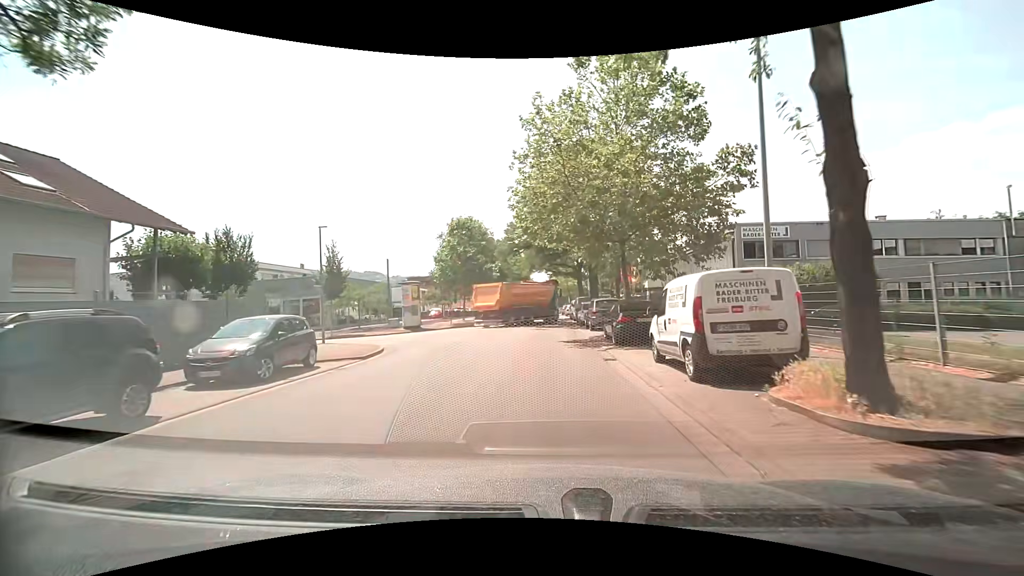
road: unclassified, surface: asphalt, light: Day
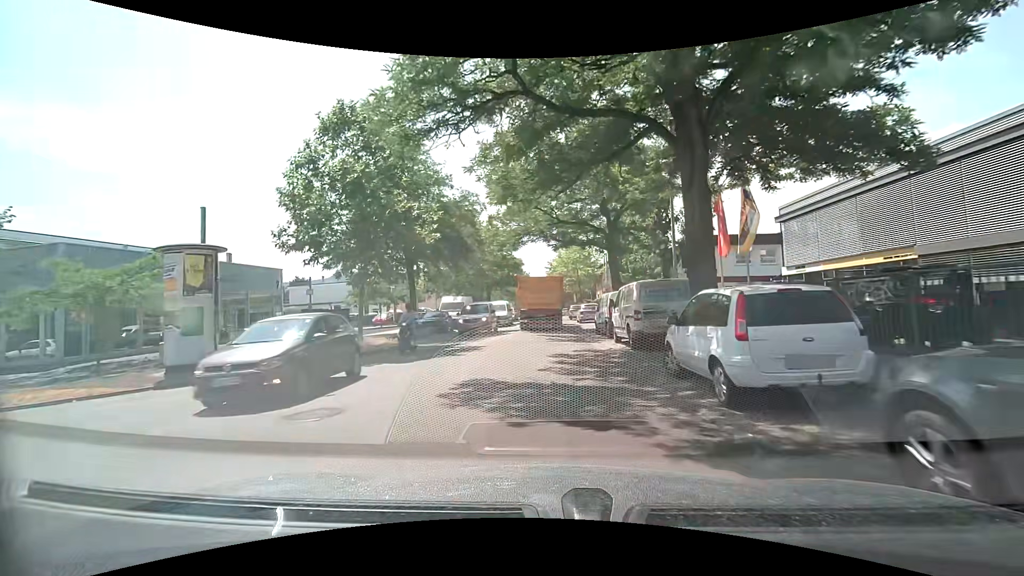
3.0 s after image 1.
(-0.1, +25.4) m; -1°
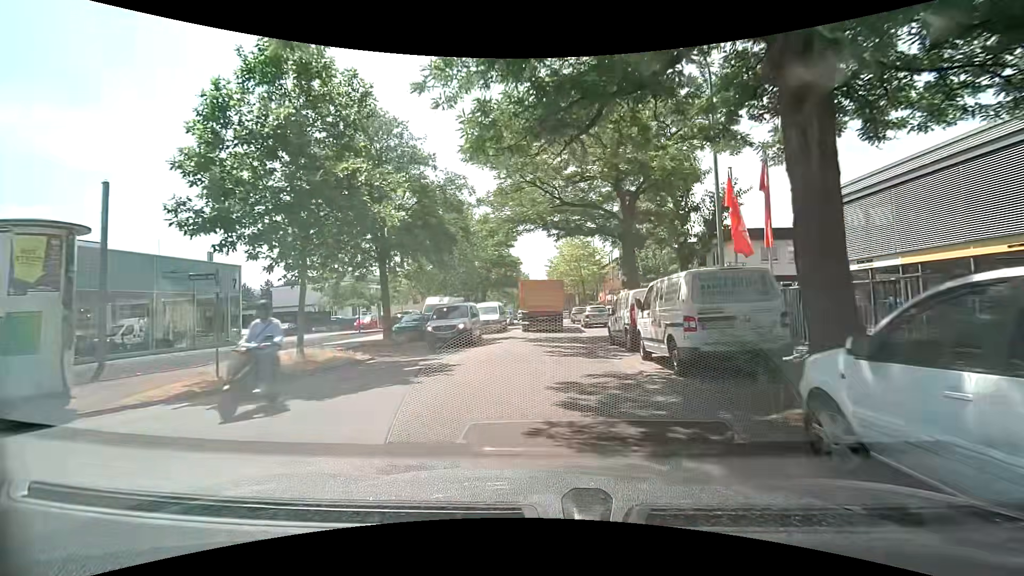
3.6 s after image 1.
(+0.1, +5.0) m; +1°
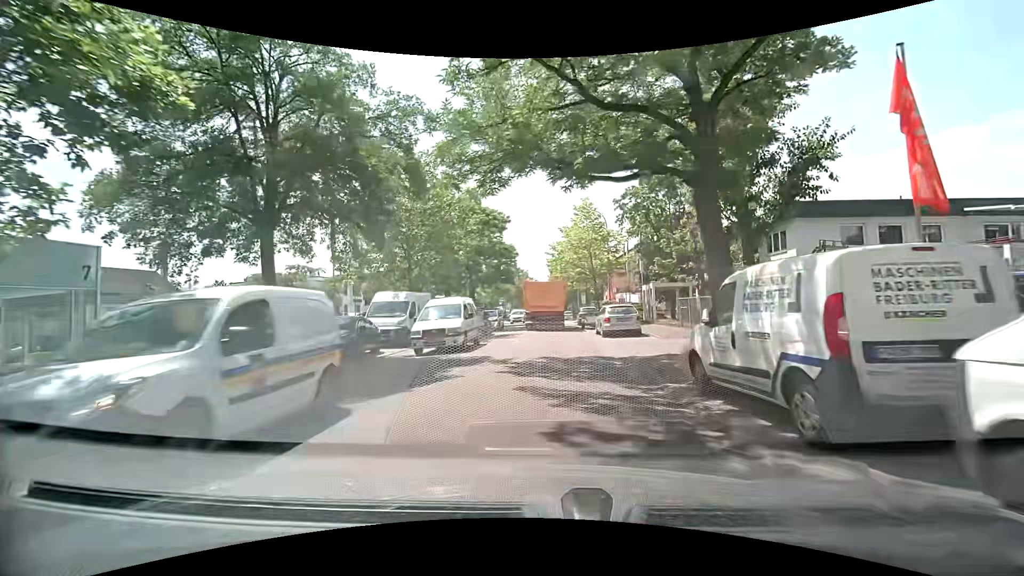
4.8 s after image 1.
(0.0, +10.1) m; 0°
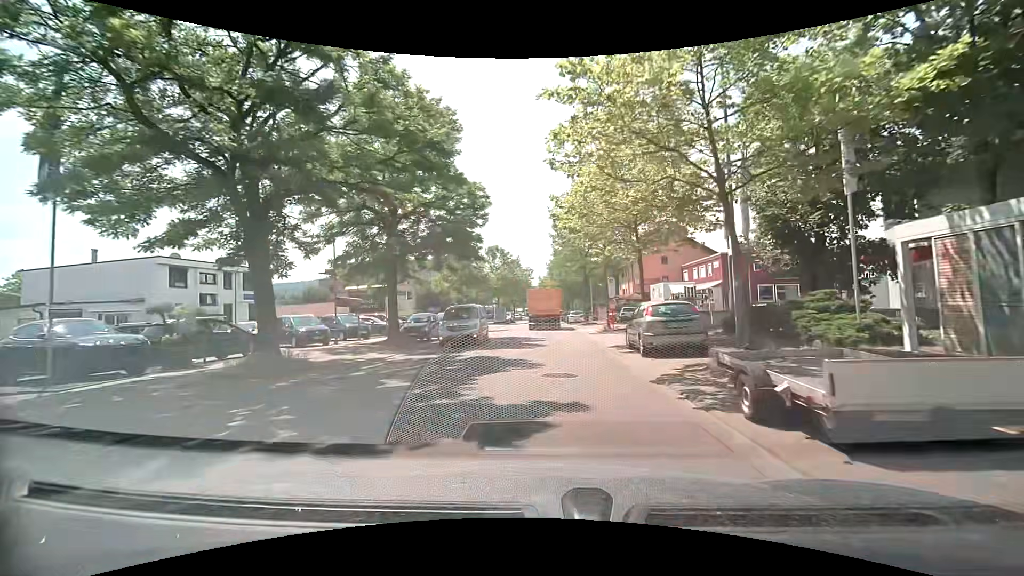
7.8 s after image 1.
(+0.1, +26.3) m; 0°
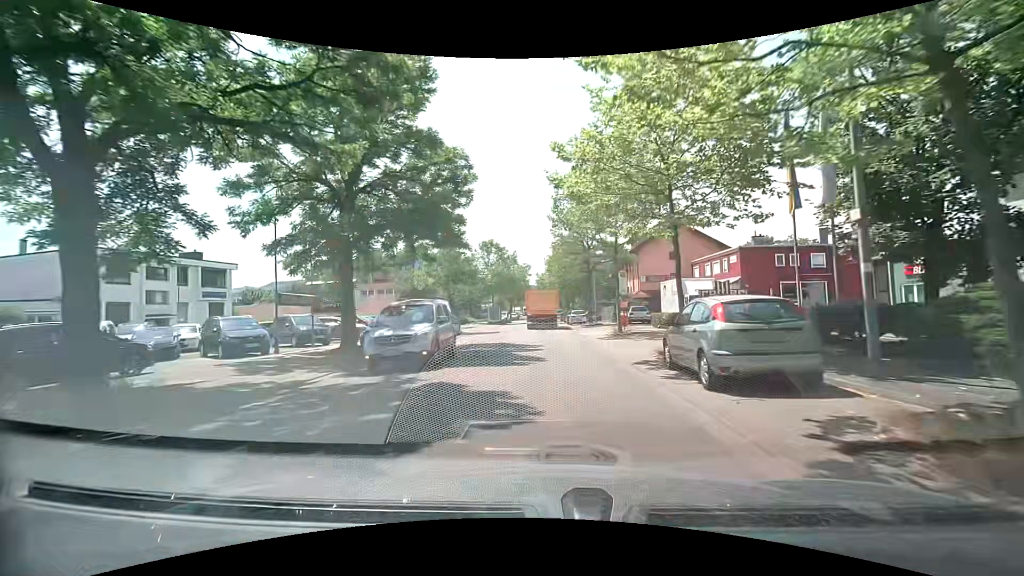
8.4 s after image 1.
(0.0, +5.5) m; 0°
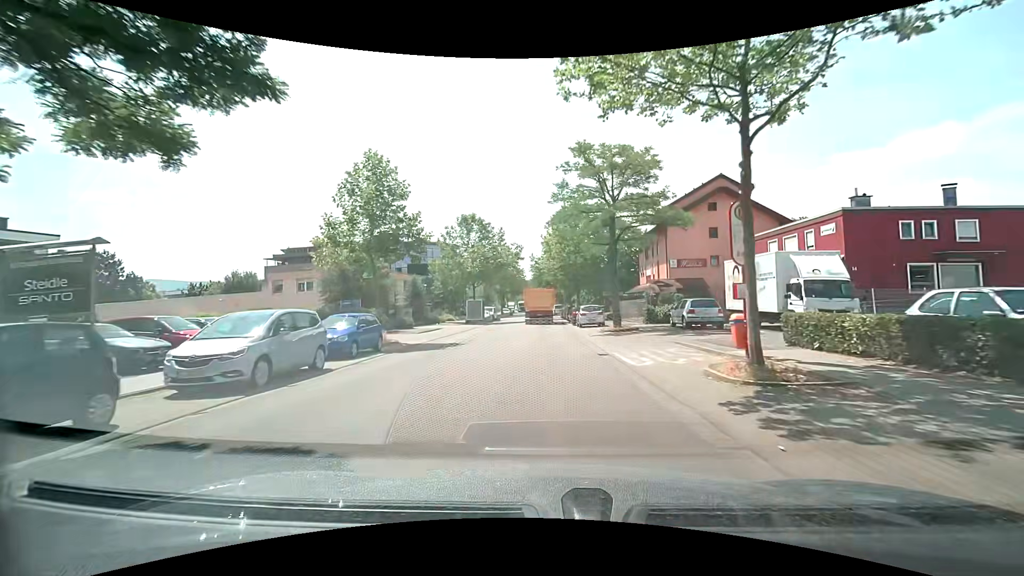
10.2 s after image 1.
(-0.1, +16.9) m; 0°
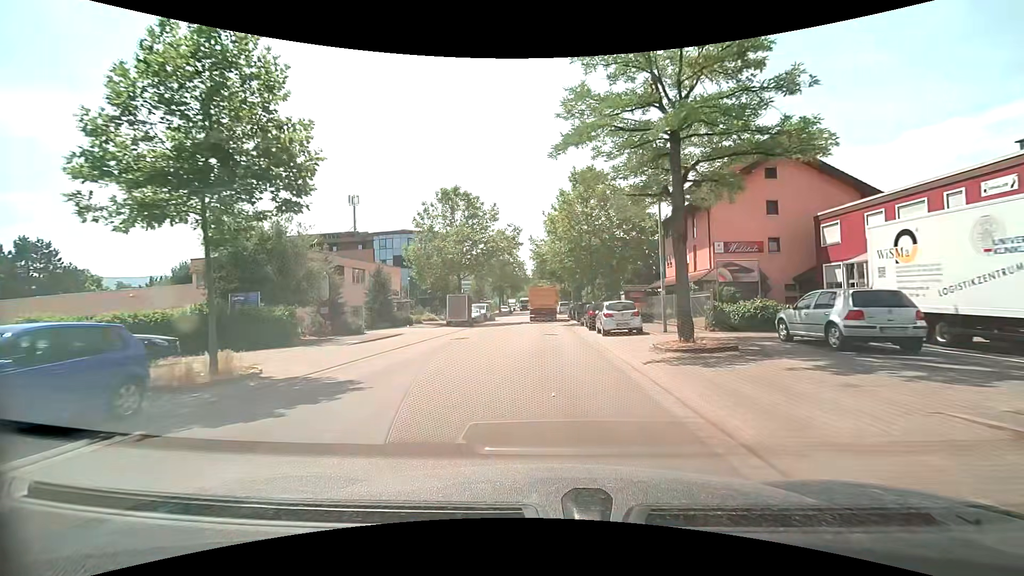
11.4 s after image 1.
(0.0, +11.8) m; 0°
(0, +10) (0, +20) (0, +30) (0, +40) (0, +50) (-1, +60) (-1, +70) (-1, +80) (-1, +90) (-2, +100) m
